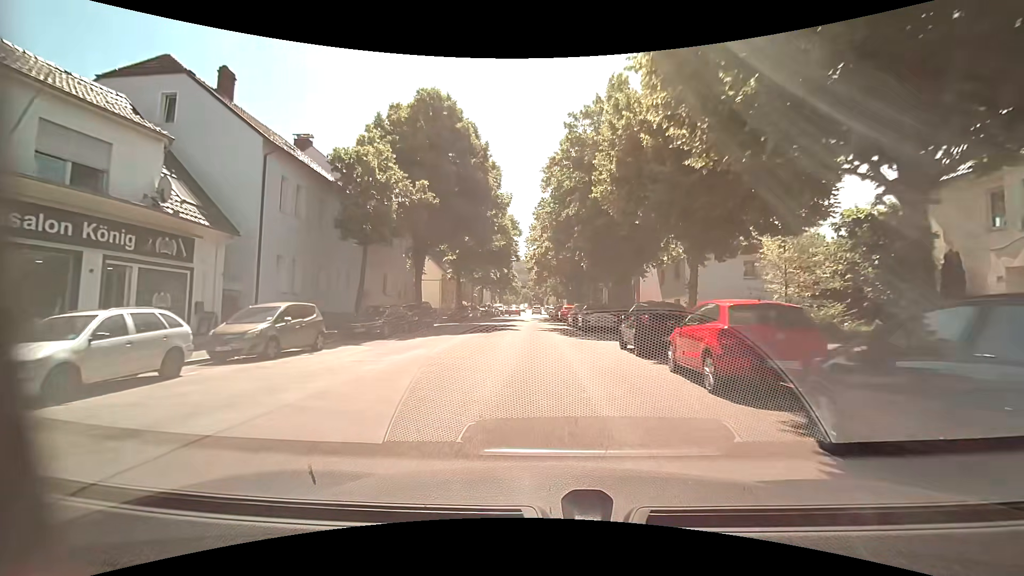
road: unclassified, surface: asphalt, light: Day
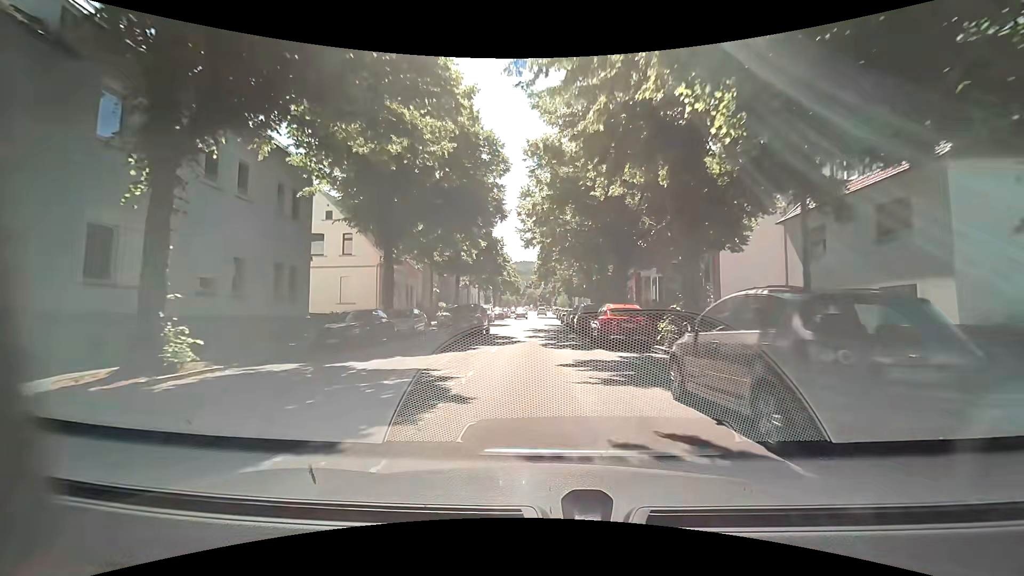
(-0.1, +26.6) m; 0°
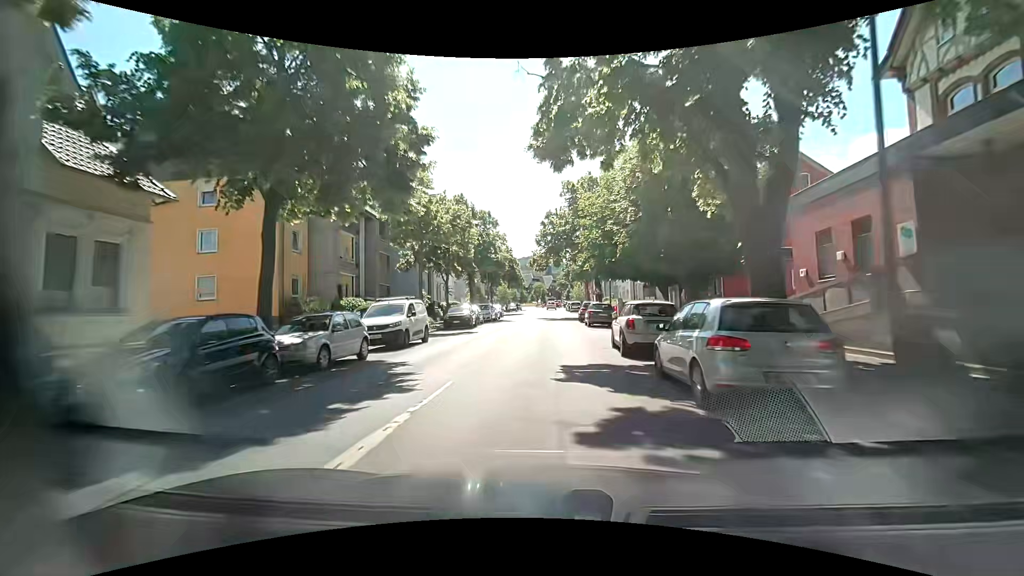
(-0.2, +34.0) m; -2°
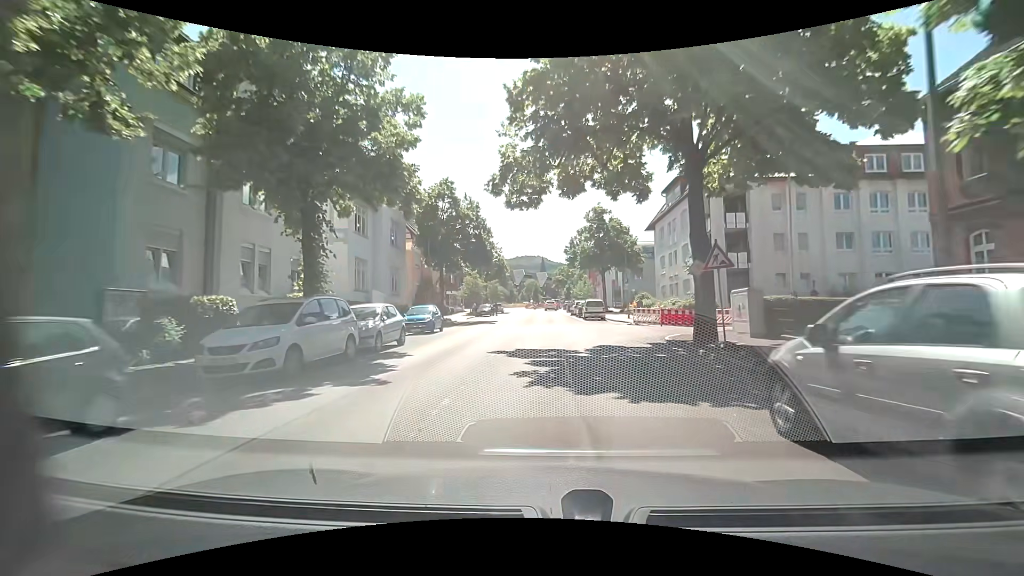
(+1.0, +34.5) m; +2°
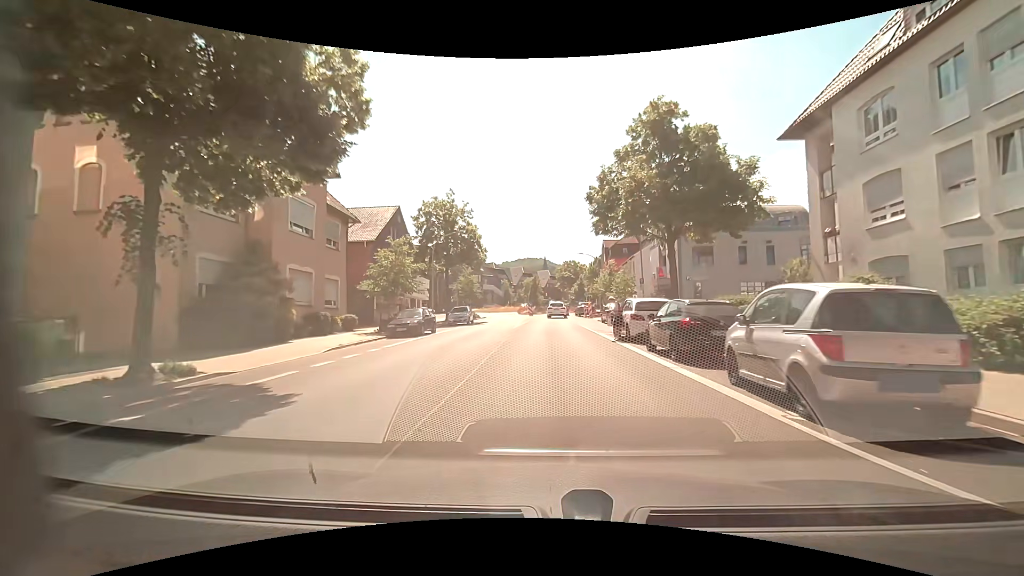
(+0.1, +32.8) m; 0°
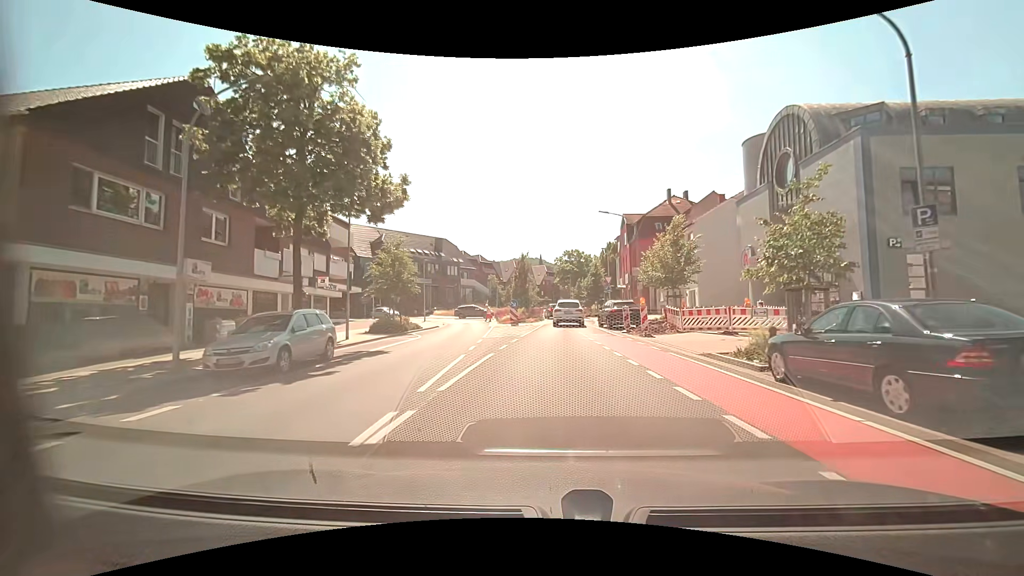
(-0.1, +27.5) m; +1°
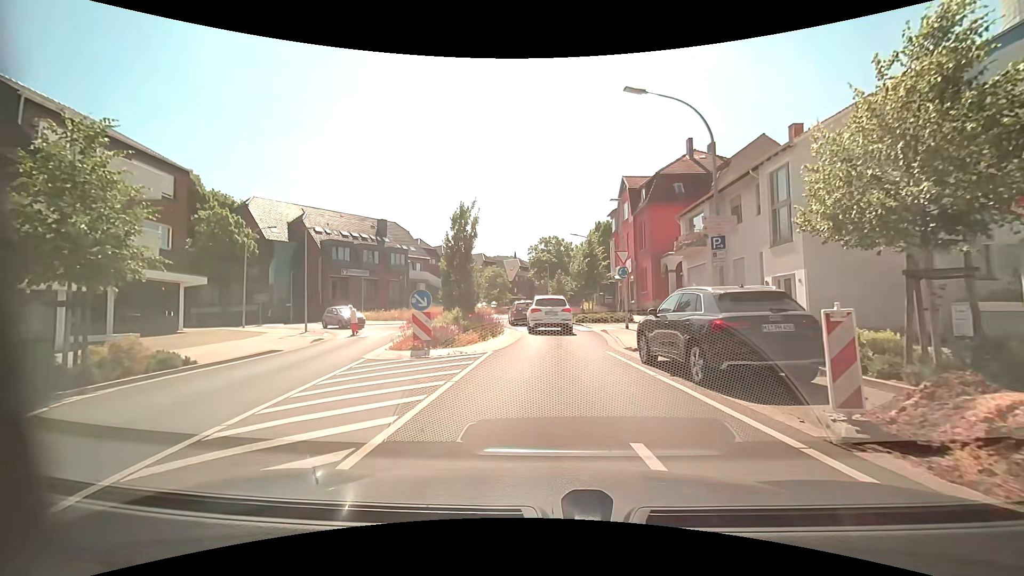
(+0.4, +19.3) m; +3°
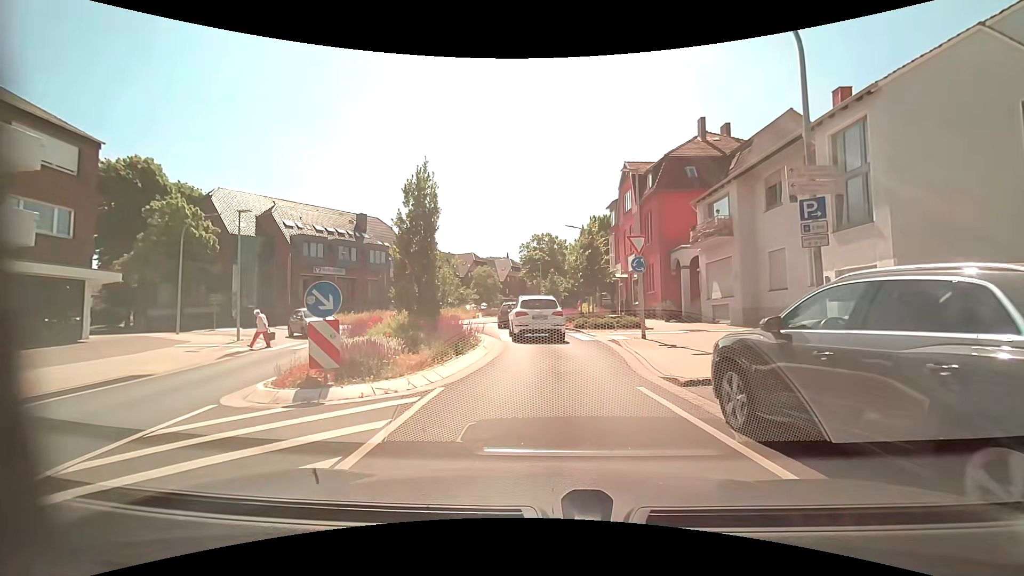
(0.0, +5.5) m; 0°
